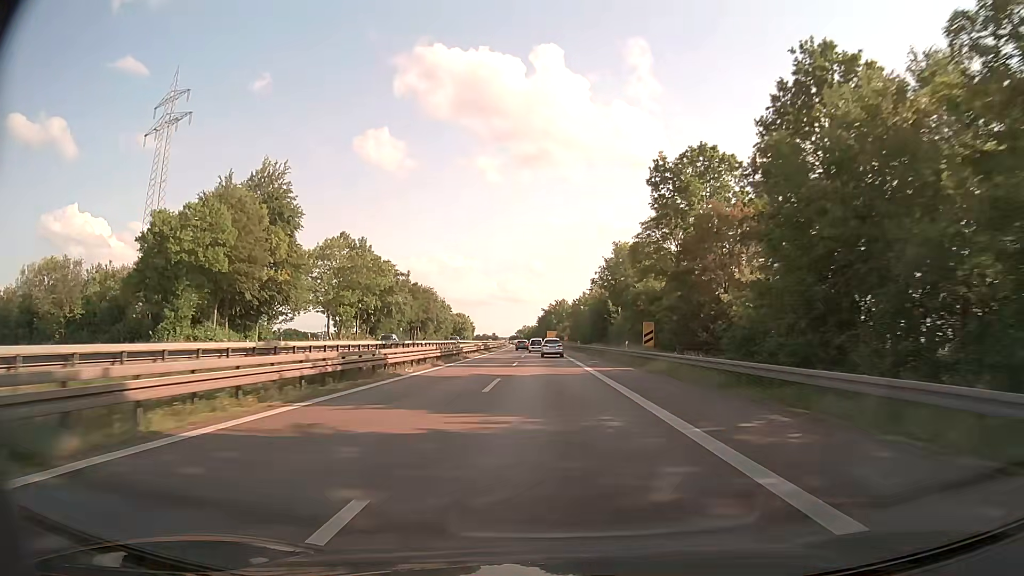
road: trunk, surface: asphalt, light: Day
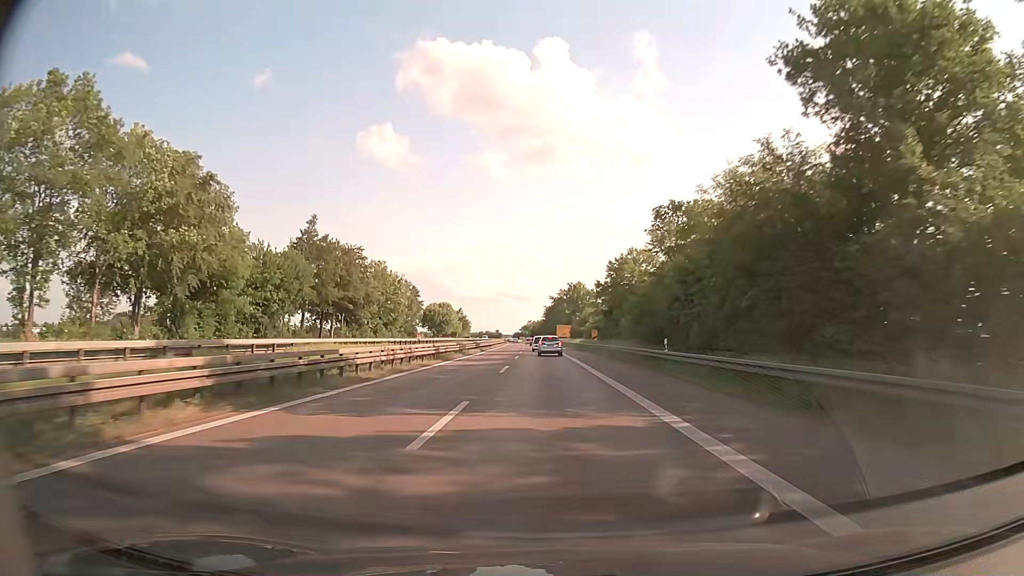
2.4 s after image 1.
(-0.4, +63.8) m; -1°
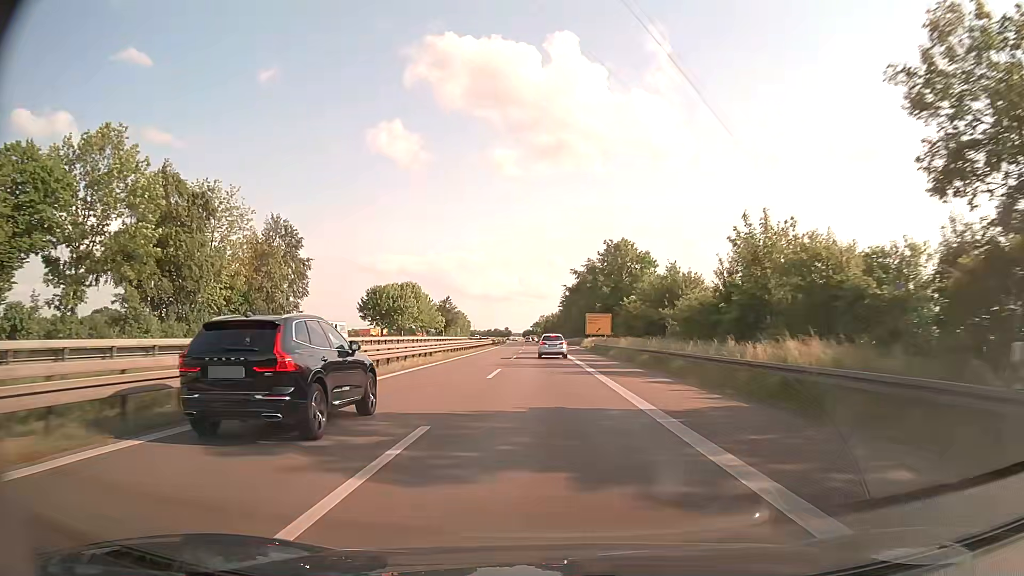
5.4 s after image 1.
(-0.8, +76.4) m; -1°
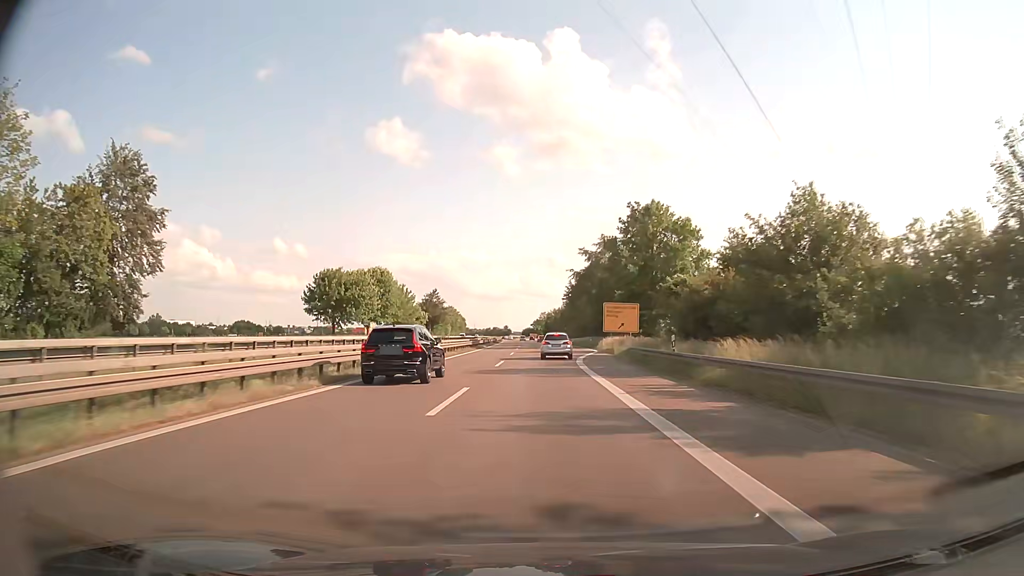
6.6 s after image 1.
(0.0, +28.5) m; 0°
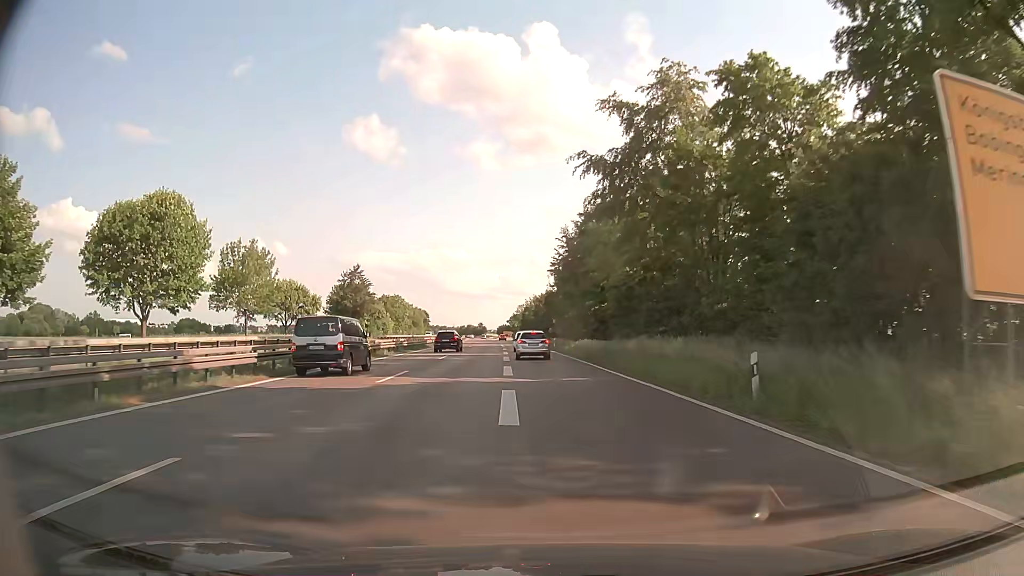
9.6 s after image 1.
(+0.9, +64.3) m; +2°
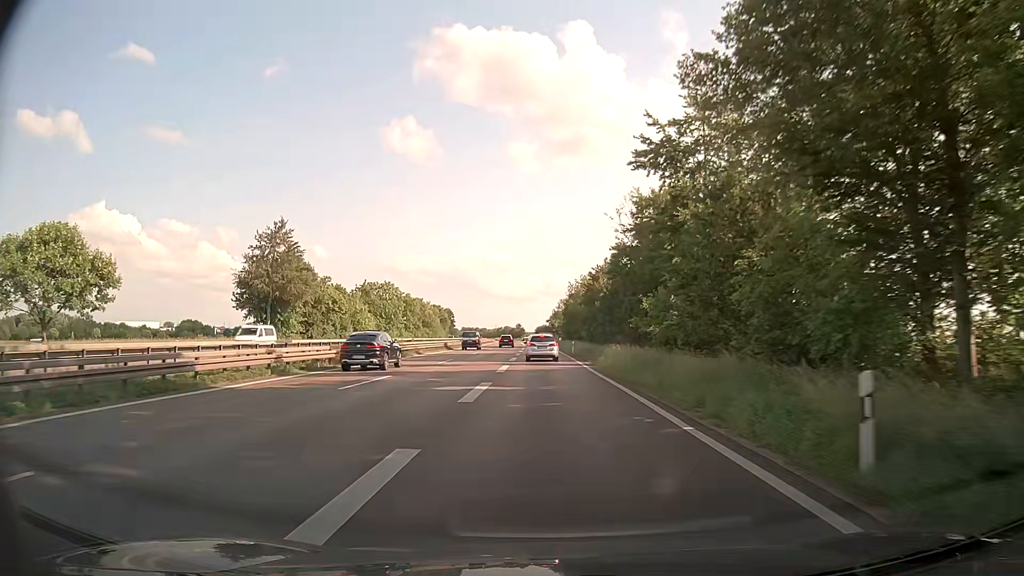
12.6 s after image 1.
(-1.7, +55.8) m; -4°
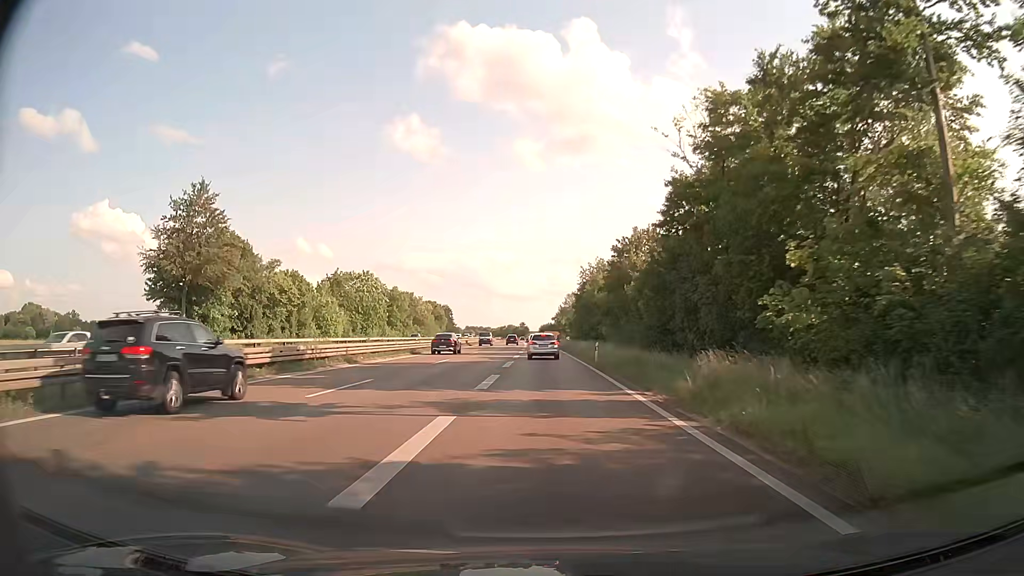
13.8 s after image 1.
(-0.1, +20.6) m; 0°
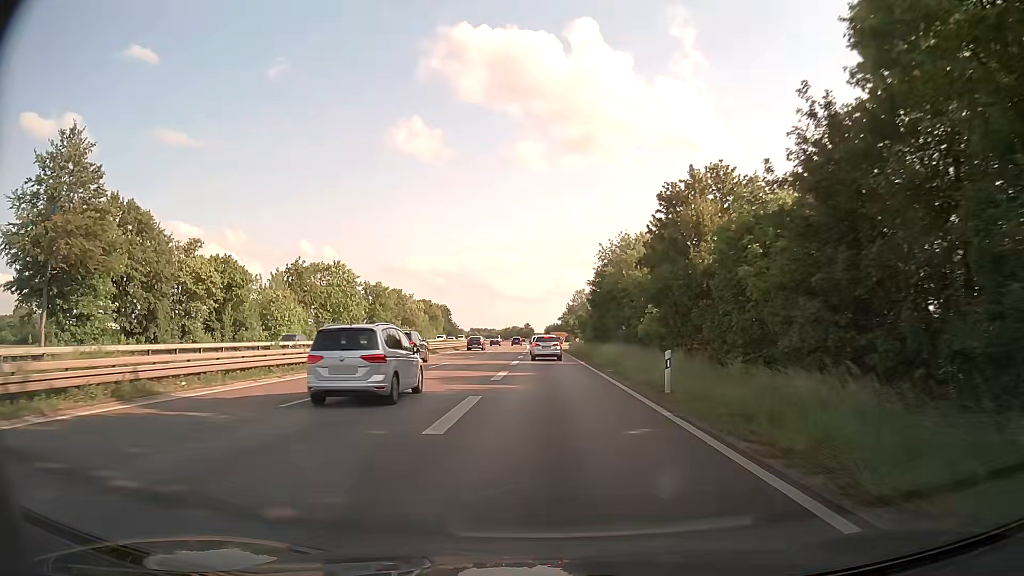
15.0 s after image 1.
(-0.1, +19.8) m; 0°
